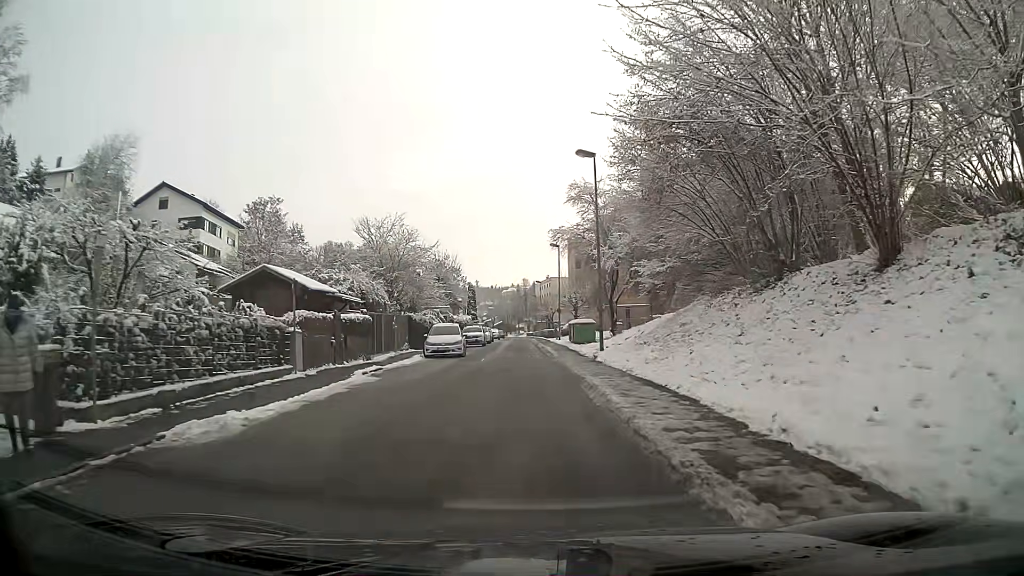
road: residential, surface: asphalt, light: Day
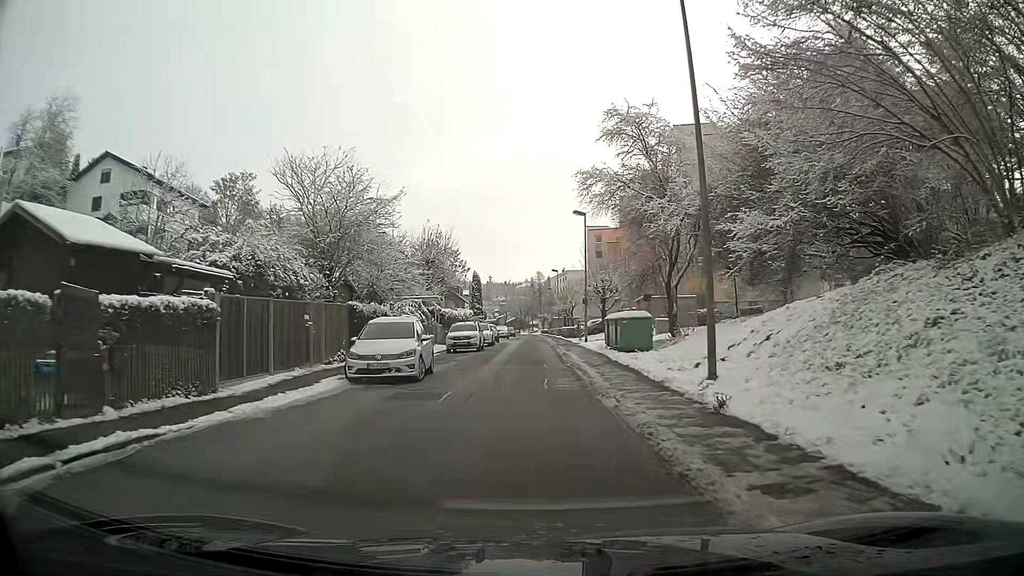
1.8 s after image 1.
(-0.1, +14.8) m; -1°
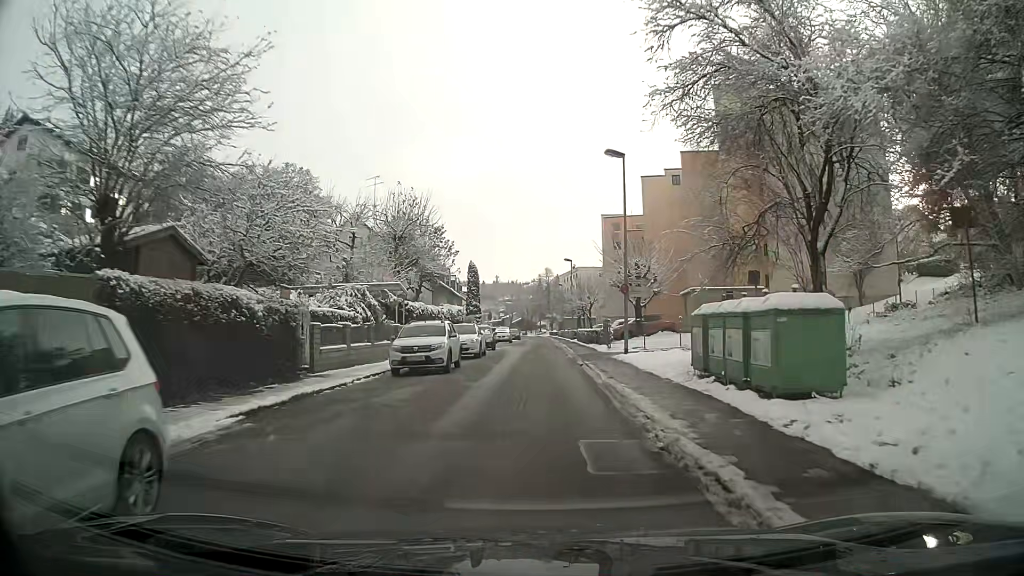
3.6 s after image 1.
(-0.1, +14.8) m; 0°
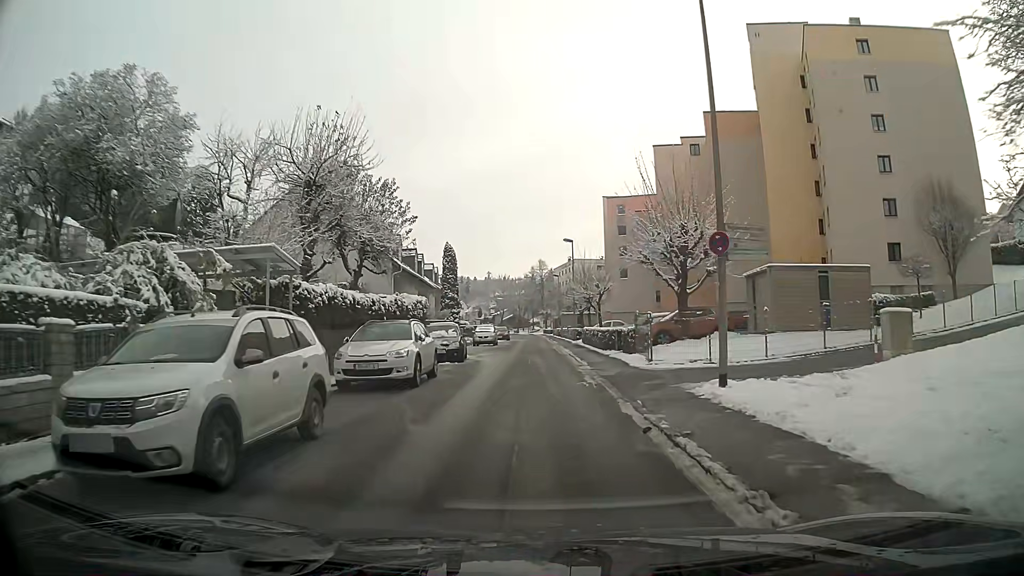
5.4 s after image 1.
(+0.1, +14.0) m; +1°
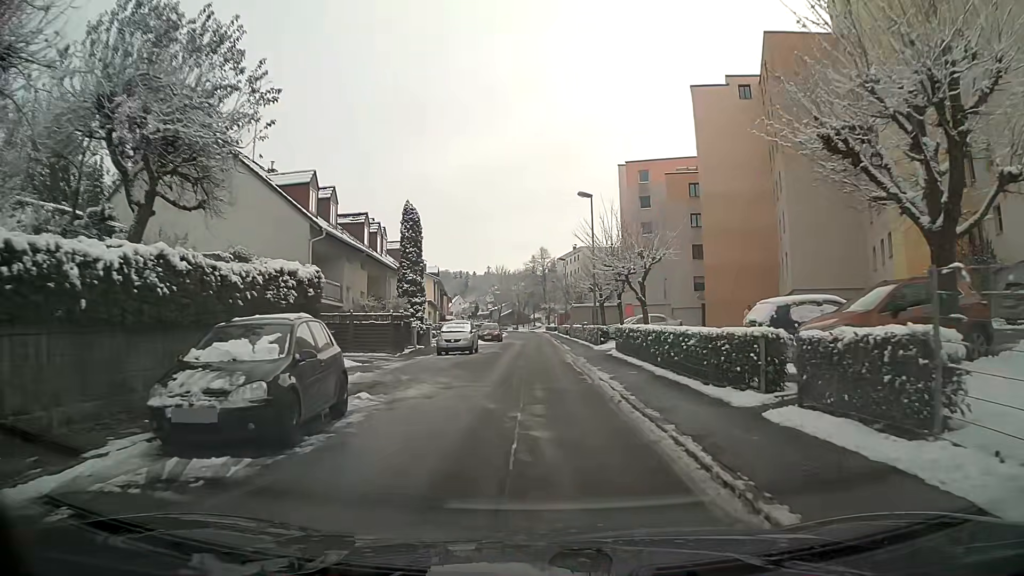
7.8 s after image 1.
(-0.1, +18.2) m; 0°
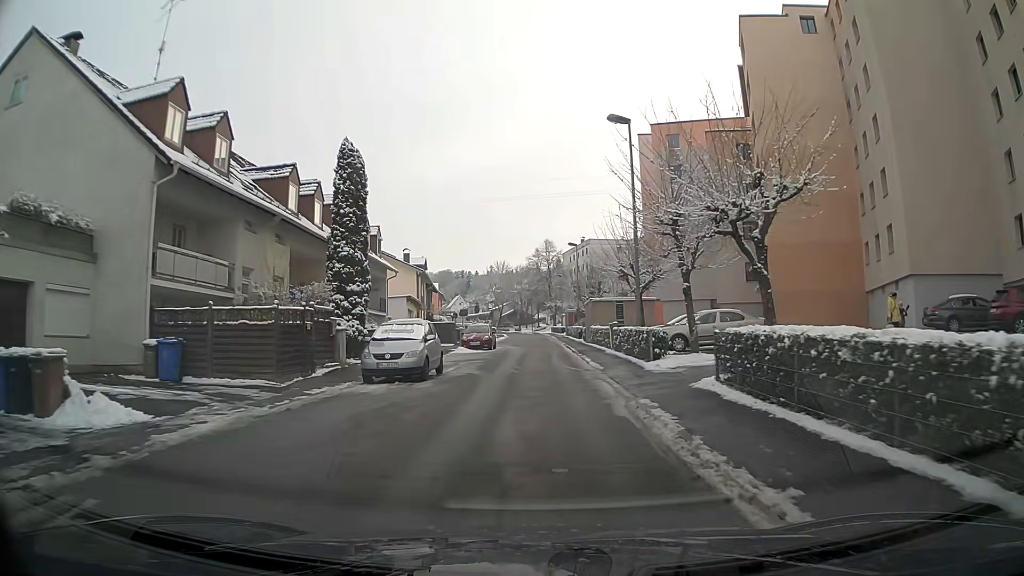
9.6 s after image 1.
(0.0, +13.9) m; 0°
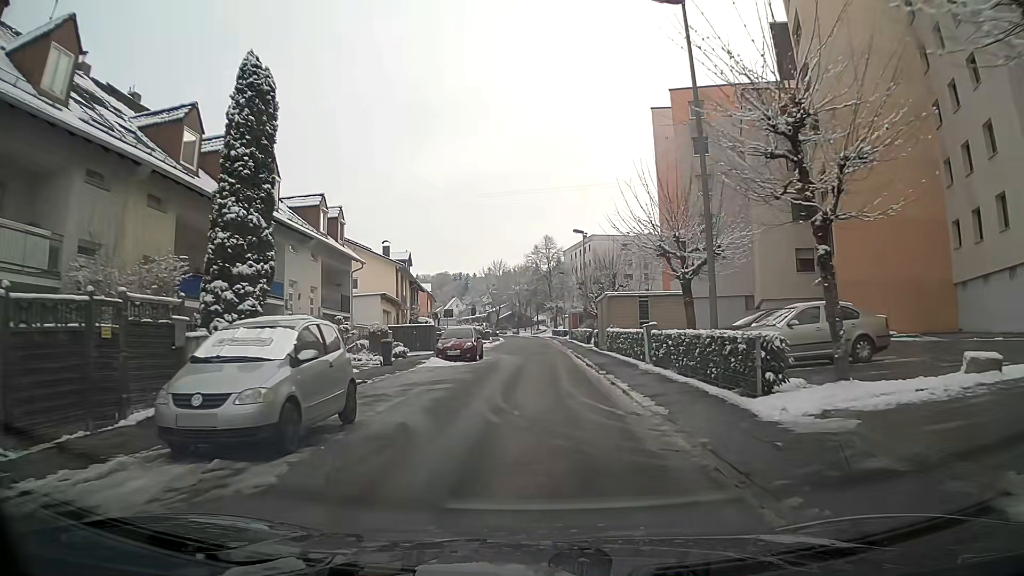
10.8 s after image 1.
(0.0, +9.4) m; 0°
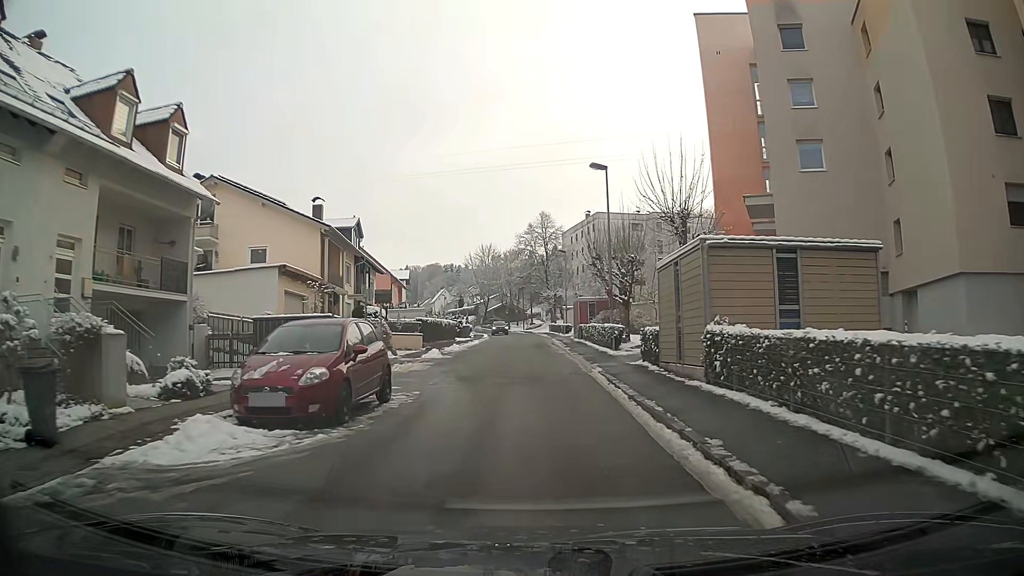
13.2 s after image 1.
(0.0, +19.0) m; 0°
(0, +10) (0, +20) (0, +30) (0, +40) (0, +50) (0, +60) (0, +70) (-1, +80) (-3, +90) (-4, +100) m
